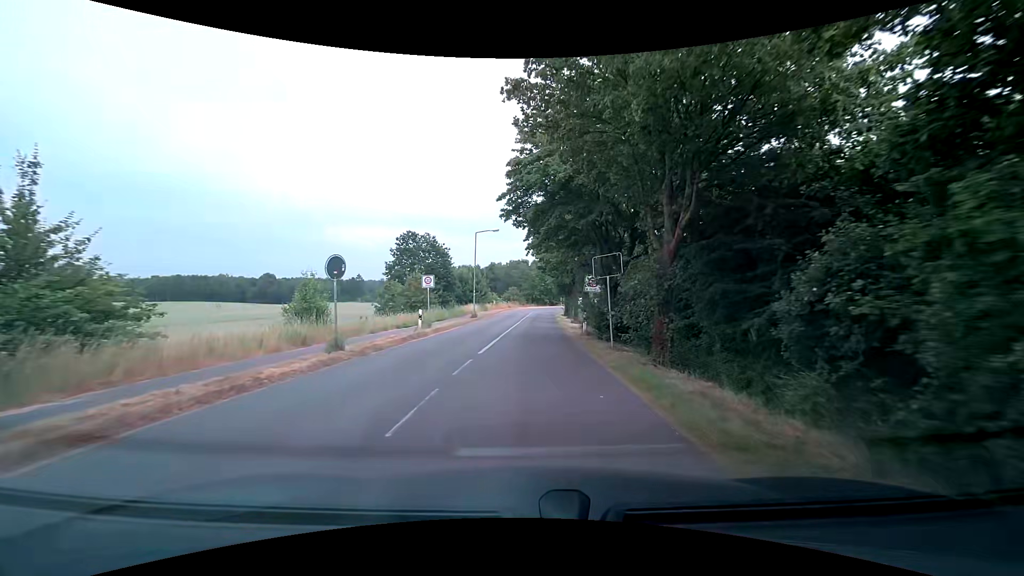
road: residential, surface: asphalt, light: Day
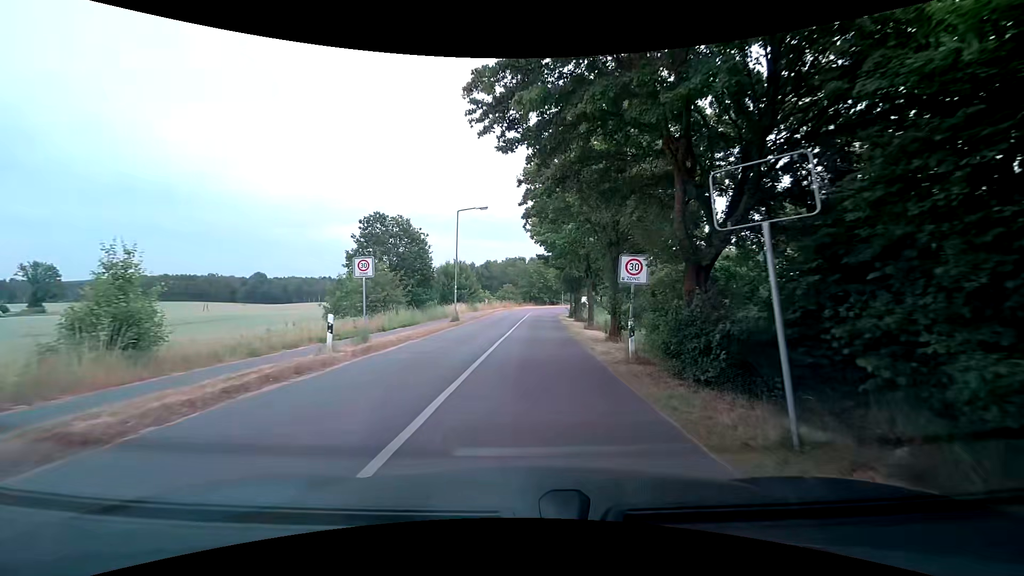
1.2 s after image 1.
(0.0, +10.0) m; 0°
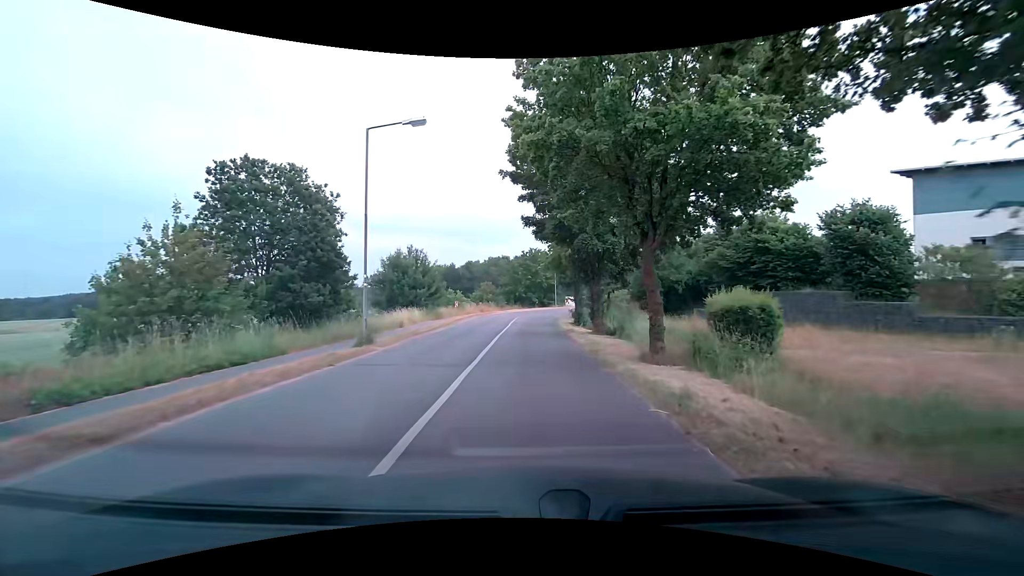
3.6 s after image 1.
(+0.4, +16.5) m; +1°
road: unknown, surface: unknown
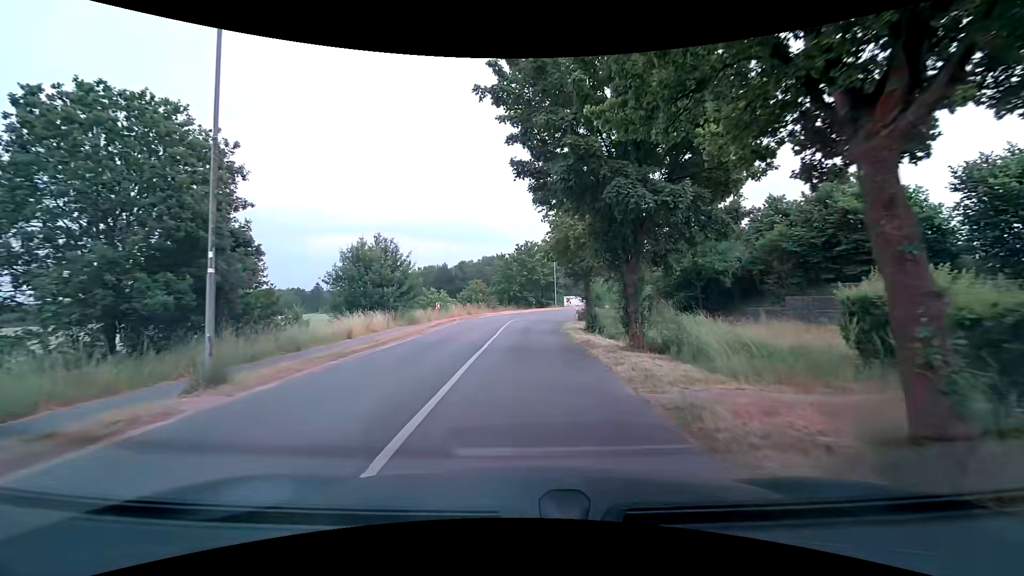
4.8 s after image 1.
(+0.2, +8.2) m; +2°
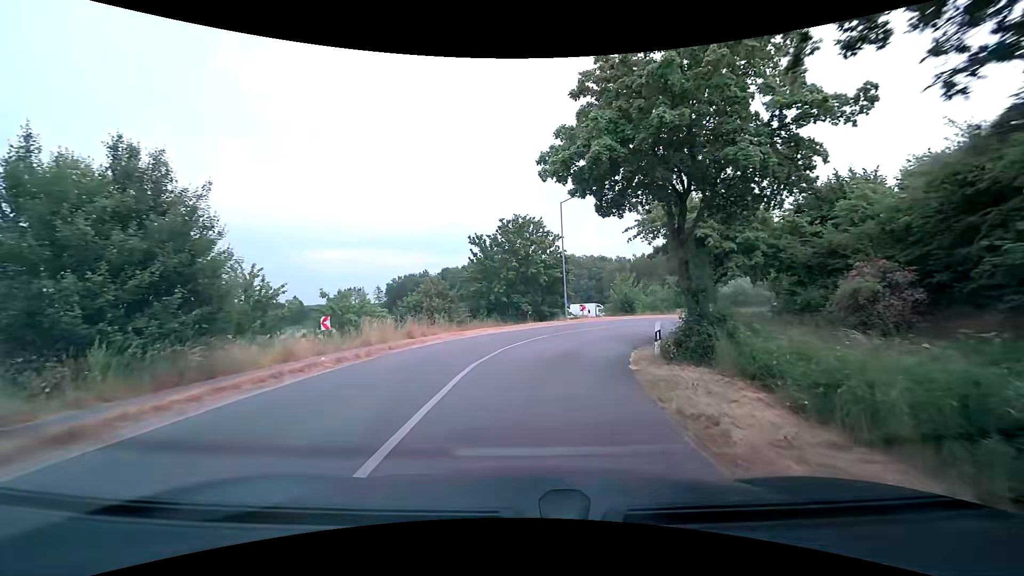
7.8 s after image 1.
(-0.3, +22.0) m; 0°
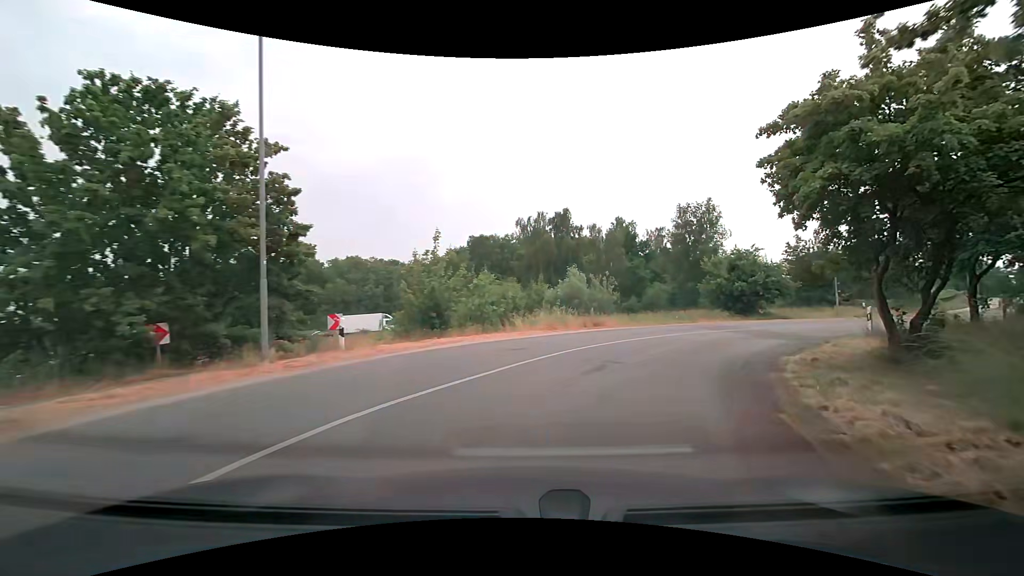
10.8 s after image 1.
(+2.9, +21.0) m; +23°
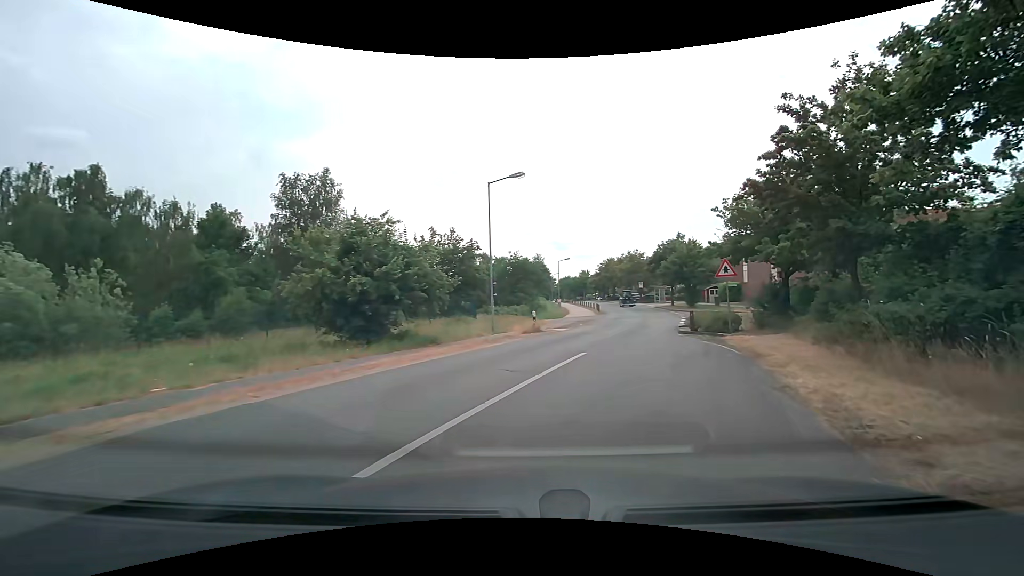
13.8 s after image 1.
(+6.5, +17.6) m; +40°
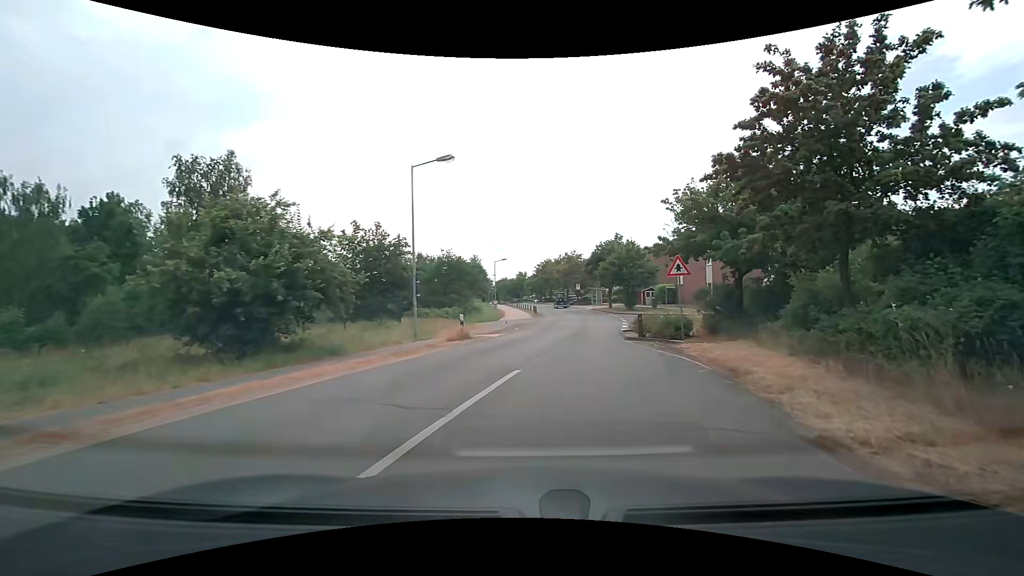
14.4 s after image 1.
(+0.2, +3.1) m; +6°
(+1, +10) (+2, +20) (+4, +30) (+7, +39) (+8, +49) (+8, +59) (+8, +69) (+8, +79) (+7, +89) (+7, +99) m
